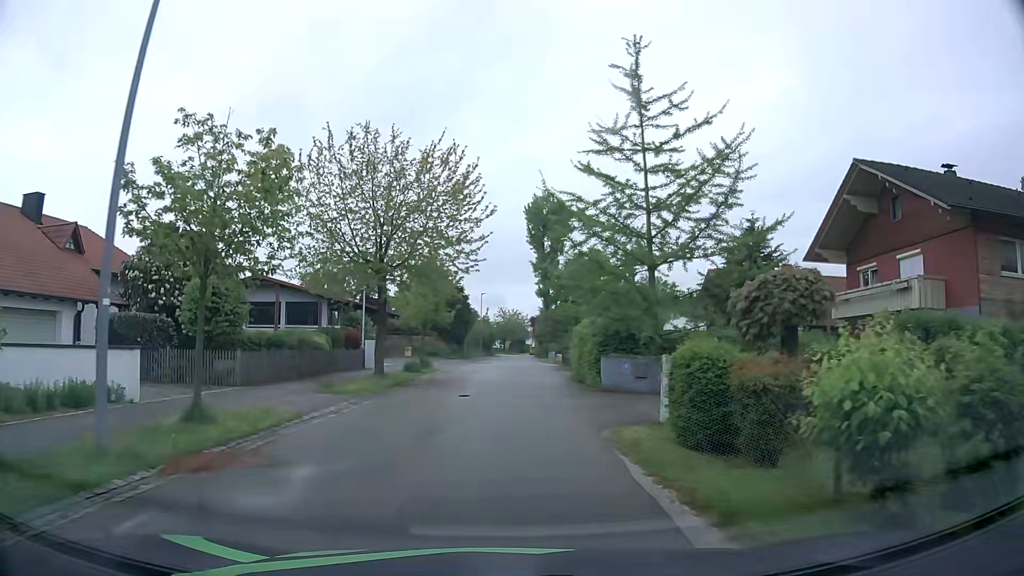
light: Day
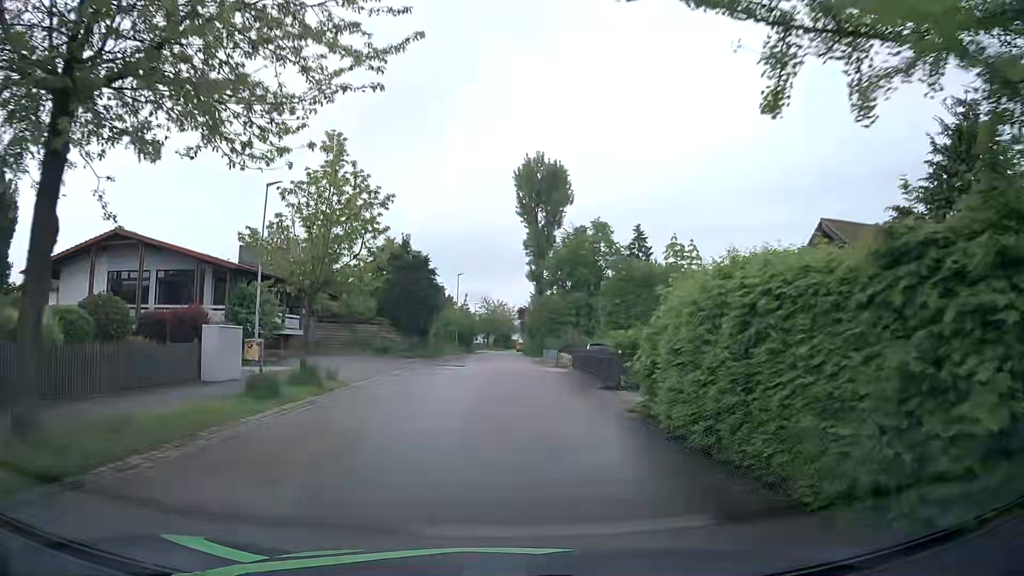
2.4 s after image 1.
(-0.1, +18.5) m; -1°
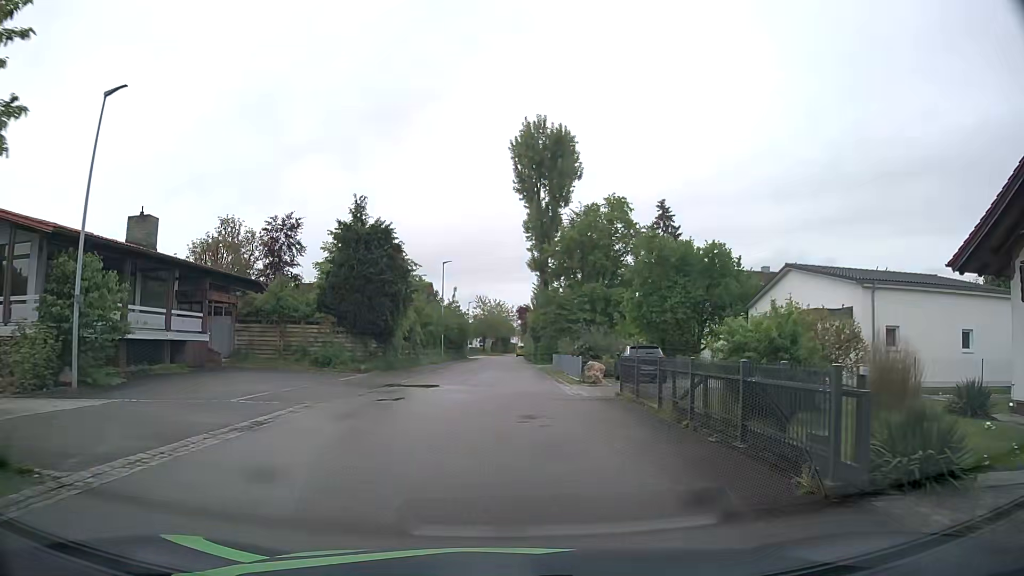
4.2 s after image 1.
(+0.2, +13.9) m; +1°
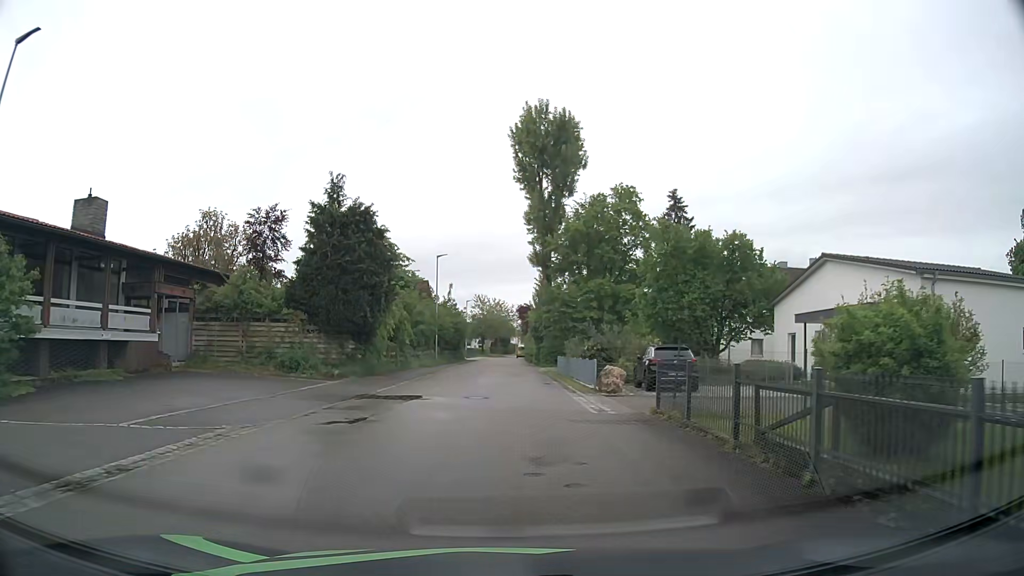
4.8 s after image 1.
(0.0, +4.6) m; -1°
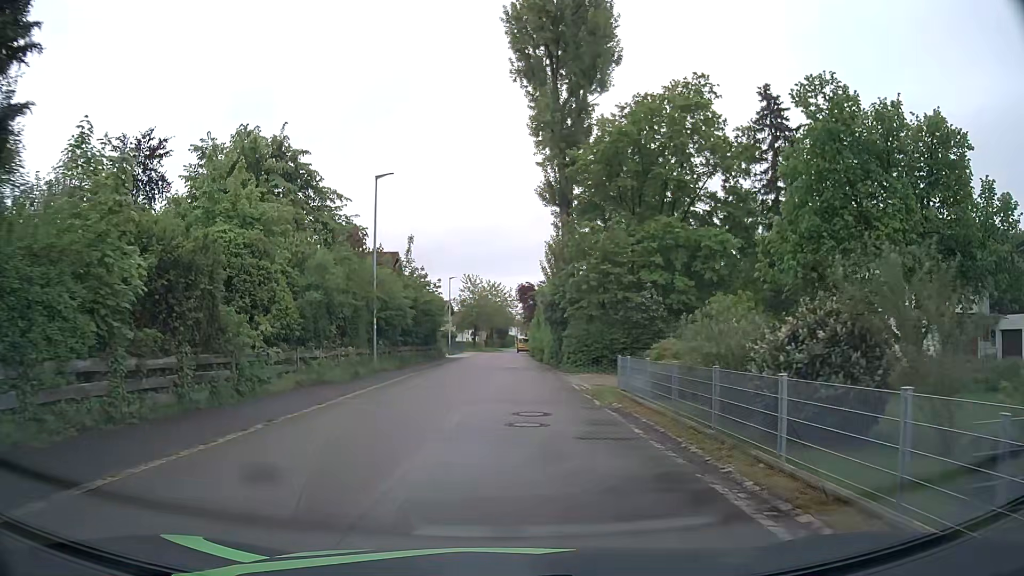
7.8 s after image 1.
(+0.3, +23.2) m; +1°
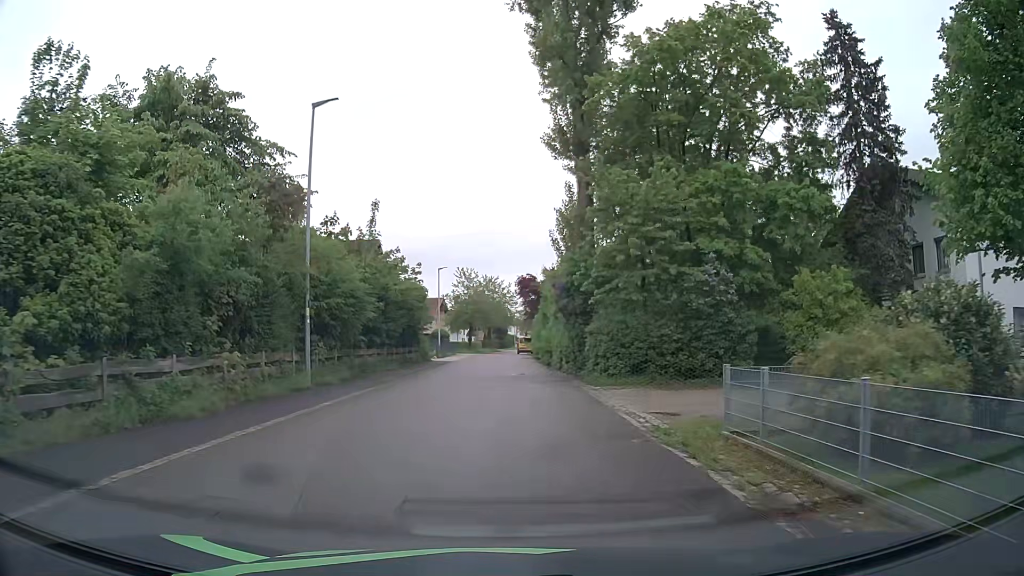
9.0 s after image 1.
(+0.1, +9.4) m; 0°
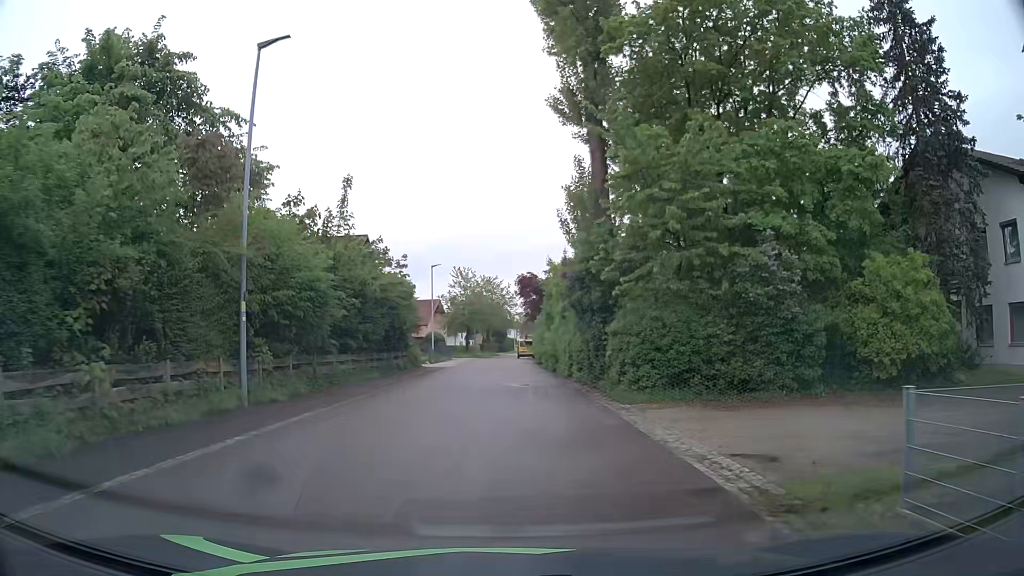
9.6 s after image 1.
(0.0, +4.7) m; 0°
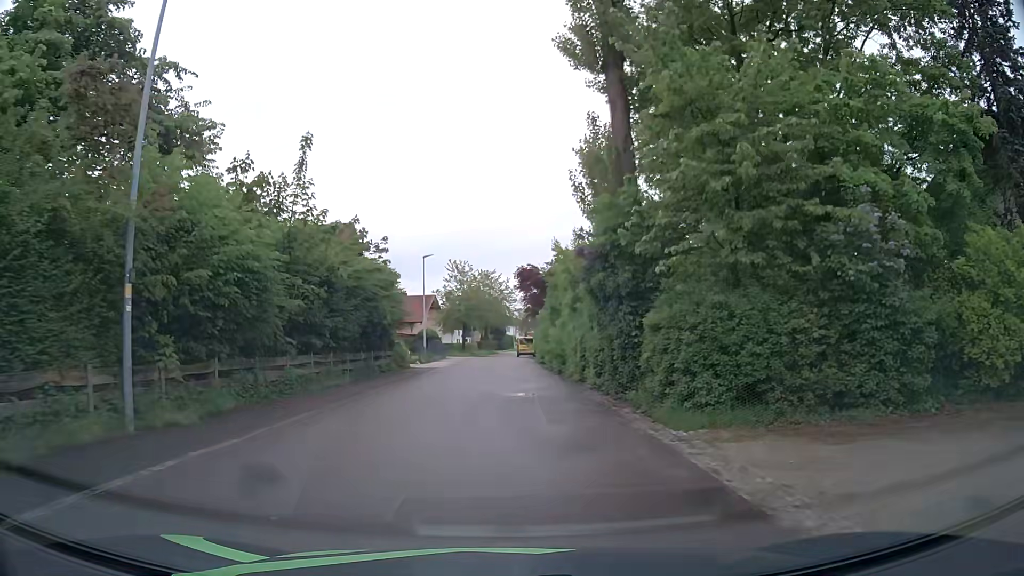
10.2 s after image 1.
(0.0, +4.6) m; +1°
(0, +10) (0, +20) (-1, +30) (-1, +40) (-2, +50) (-2, +60) (-2, +70) (-1, +80) (0, +90) (+1, +100) m
